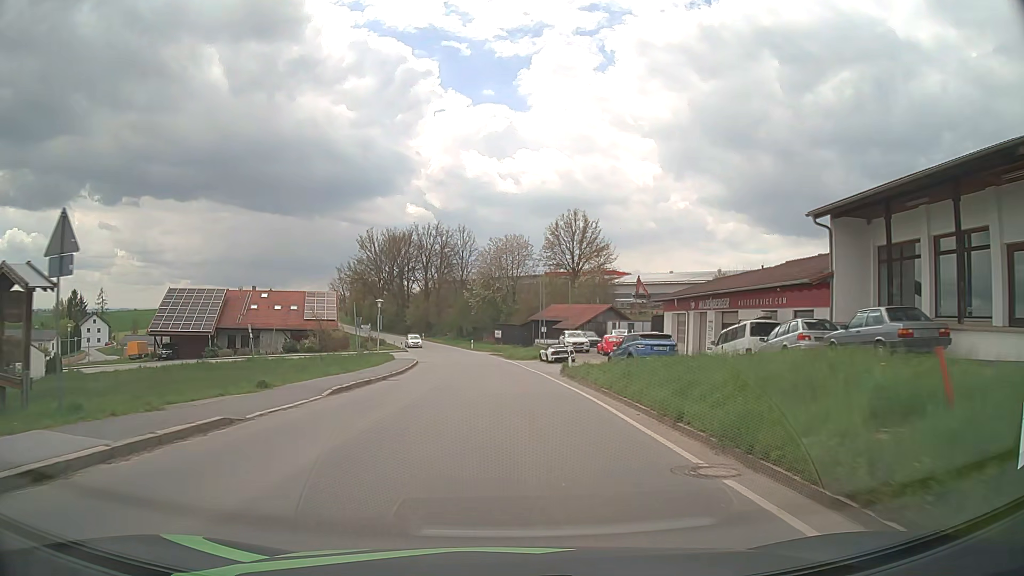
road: tertiary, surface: asphalt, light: Day
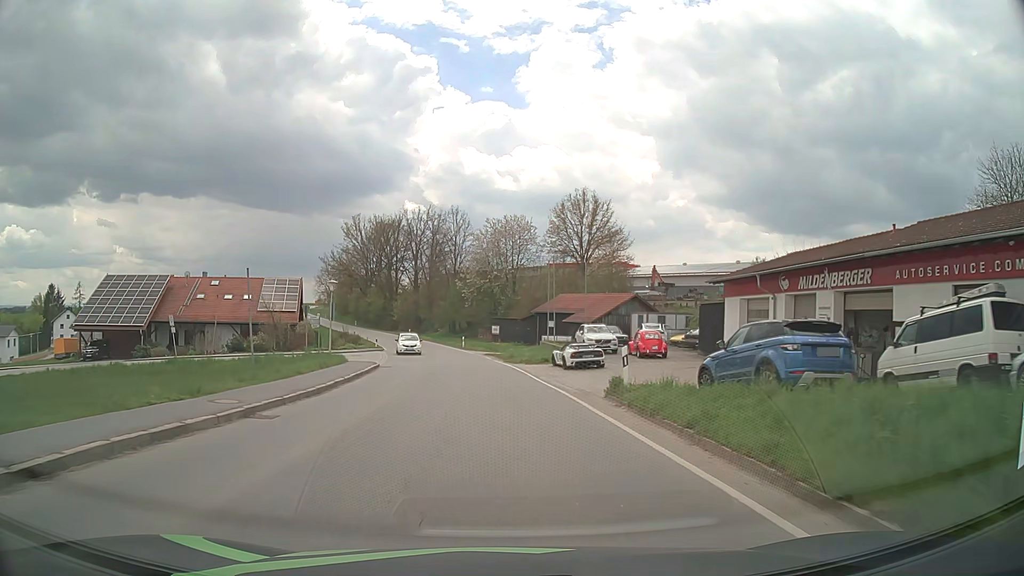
(0.0, +13.6) m; 0°
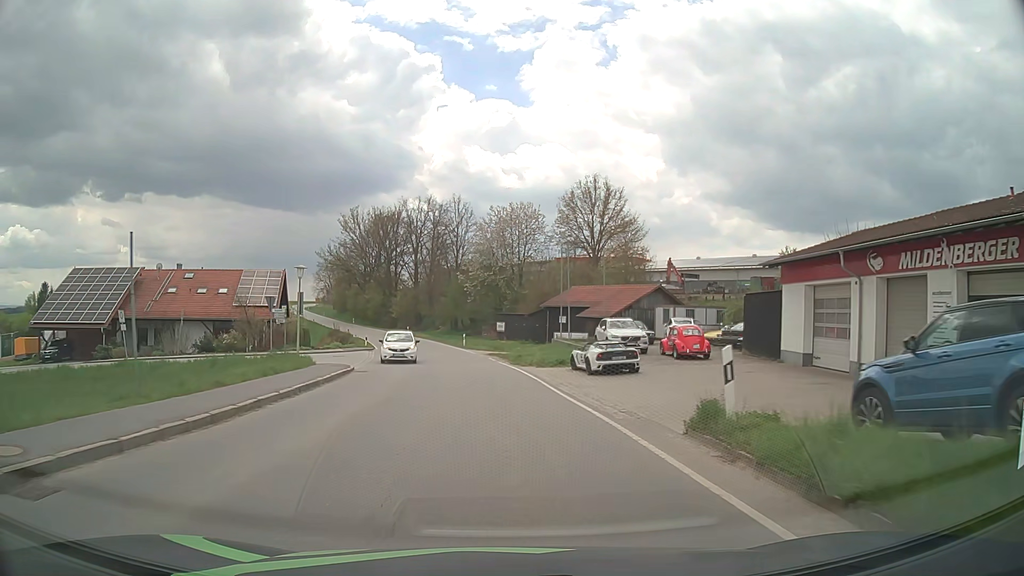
(-0.1, +6.8) m; -1°
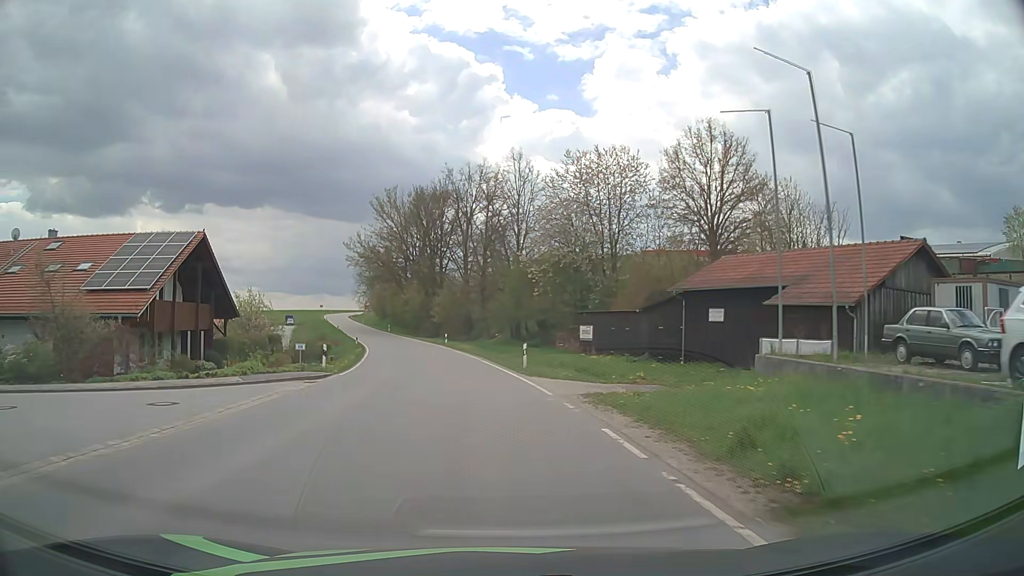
(-1.2, +27.4) m; -6°
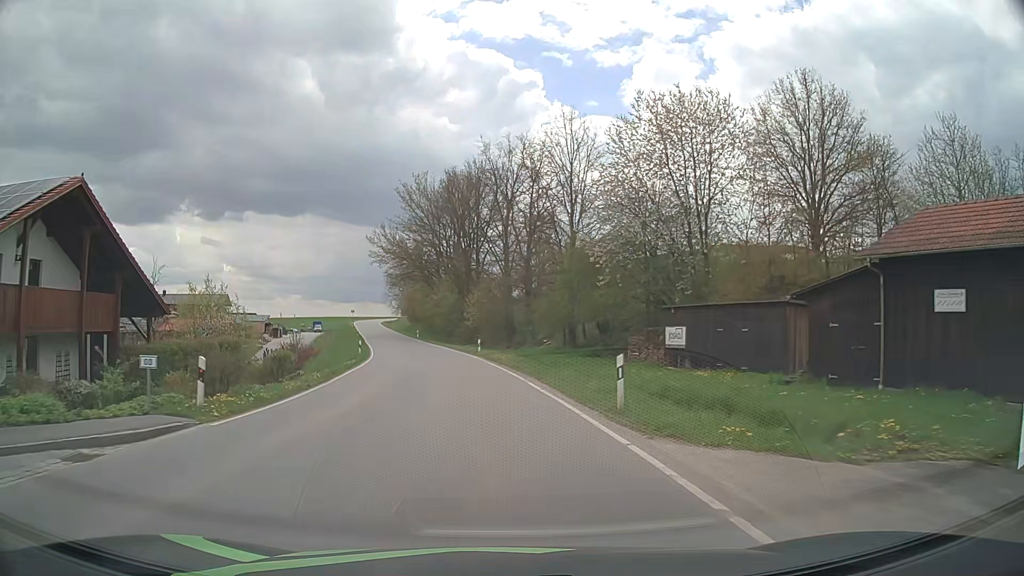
(-0.5, +14.2) m; -4°
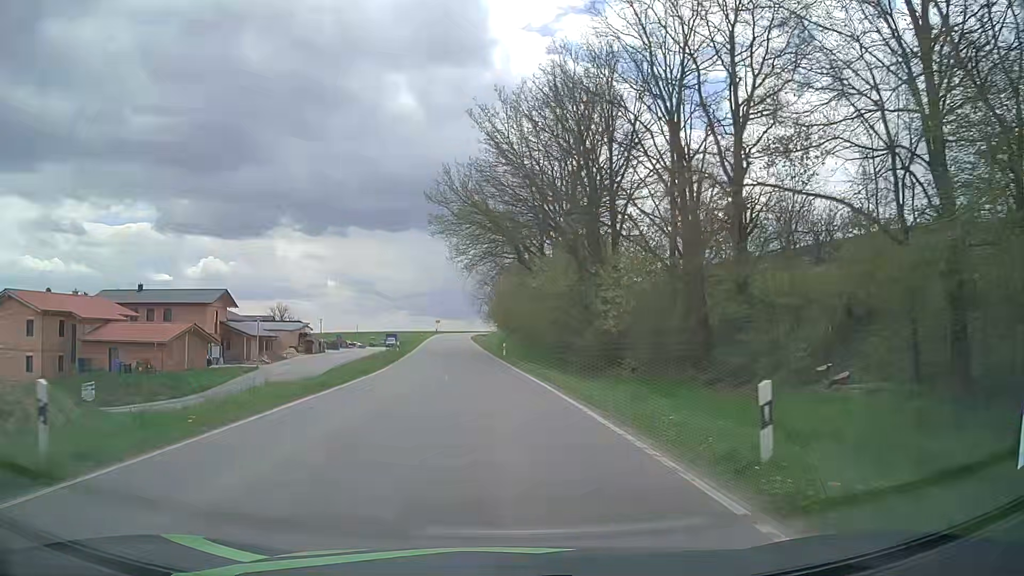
(-3.0, +36.8) m; -9°
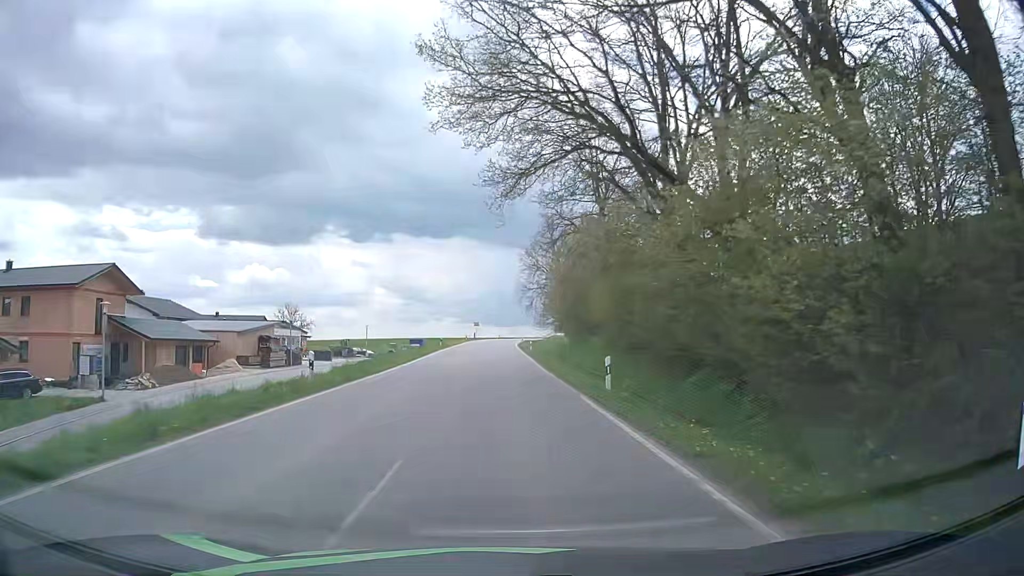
(-1.5, +31.2) m; -5°
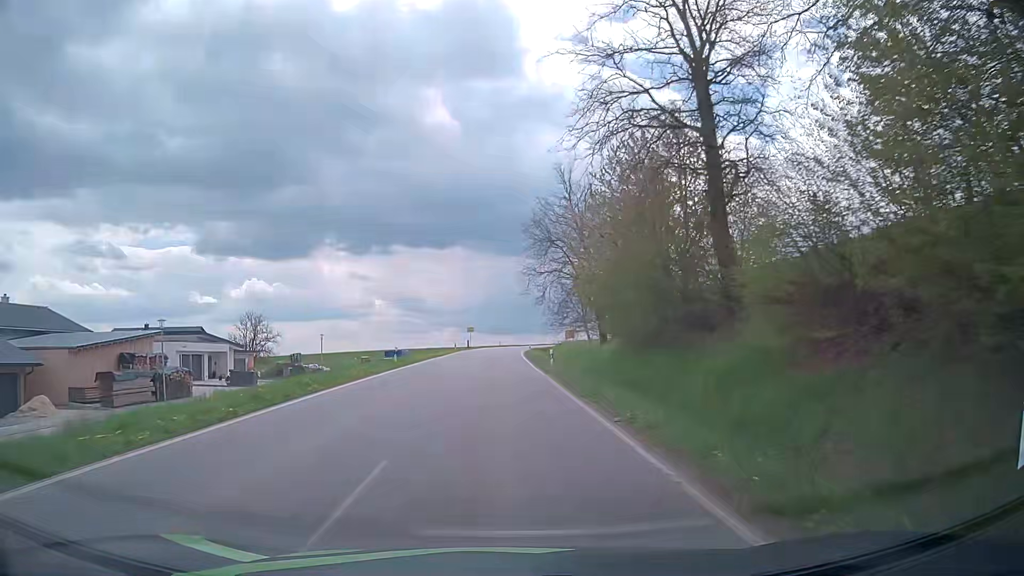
(+0.2, +24.1) m; 0°
(0, +10) (0, +20) (0, +30) (0, +40) (0, +50) (0, +60) (0, +70) (+1, +80) (+1, +90) (+2, +100) m
